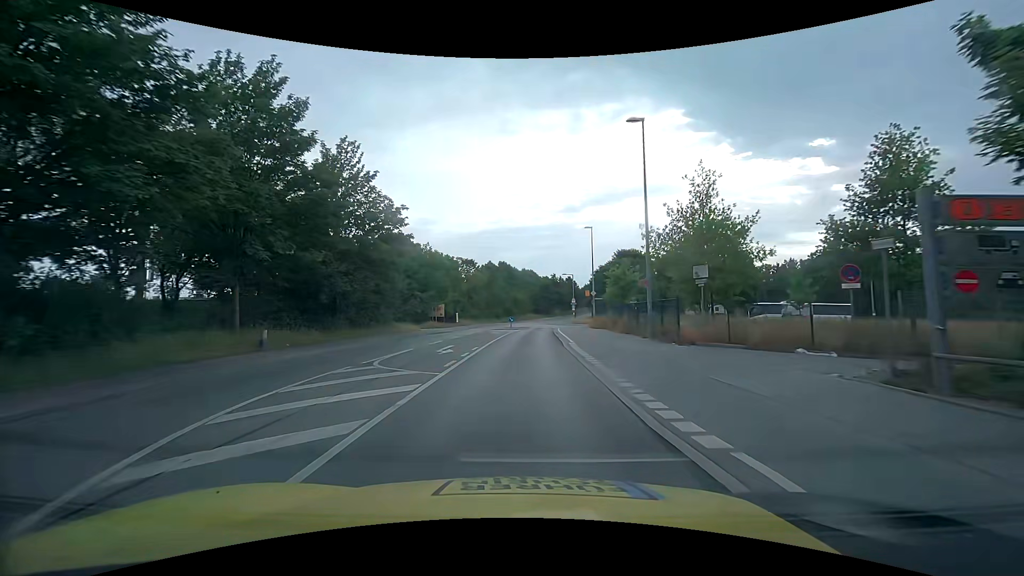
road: tertiary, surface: asphalt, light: Day
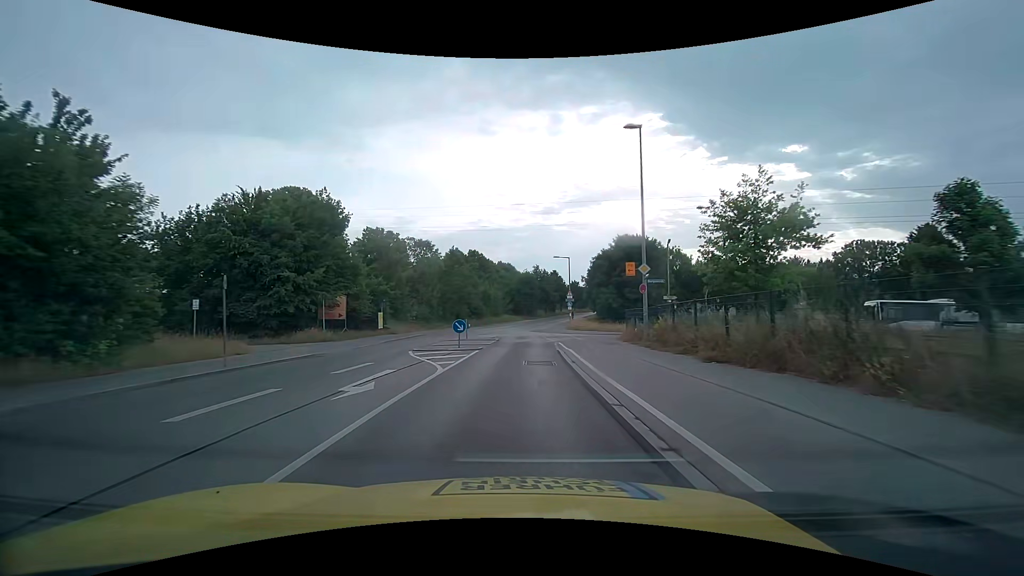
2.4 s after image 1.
(+0.5, +28.3) m; +2°
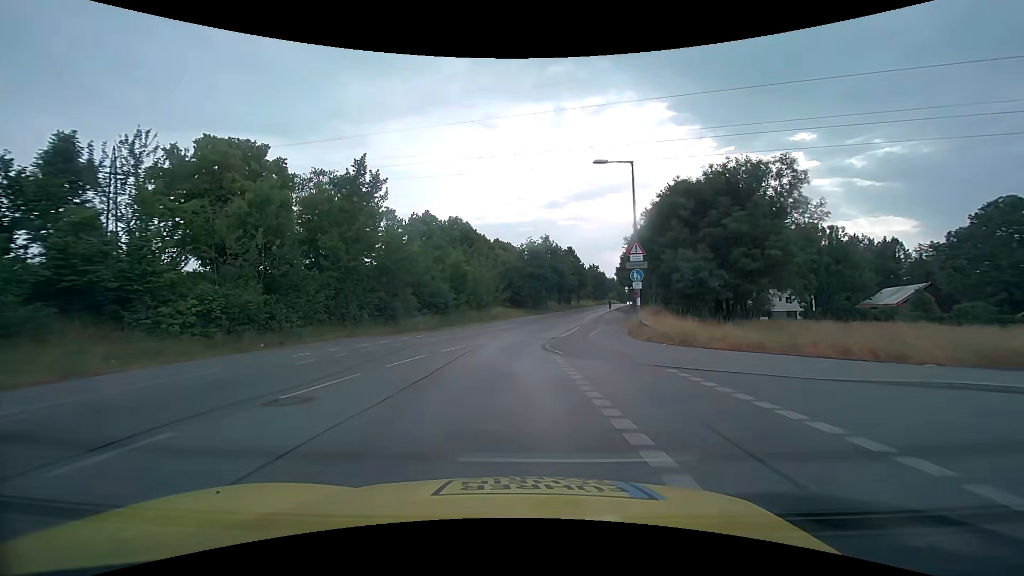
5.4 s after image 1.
(+0.5, +35.4) m; -1°
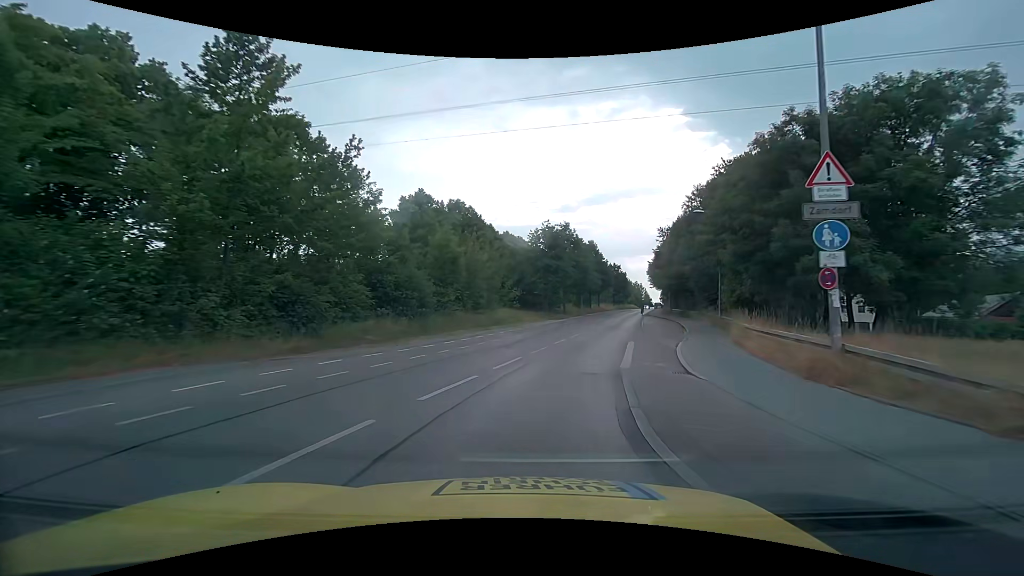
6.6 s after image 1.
(-0.4, +13.9) m; -1°
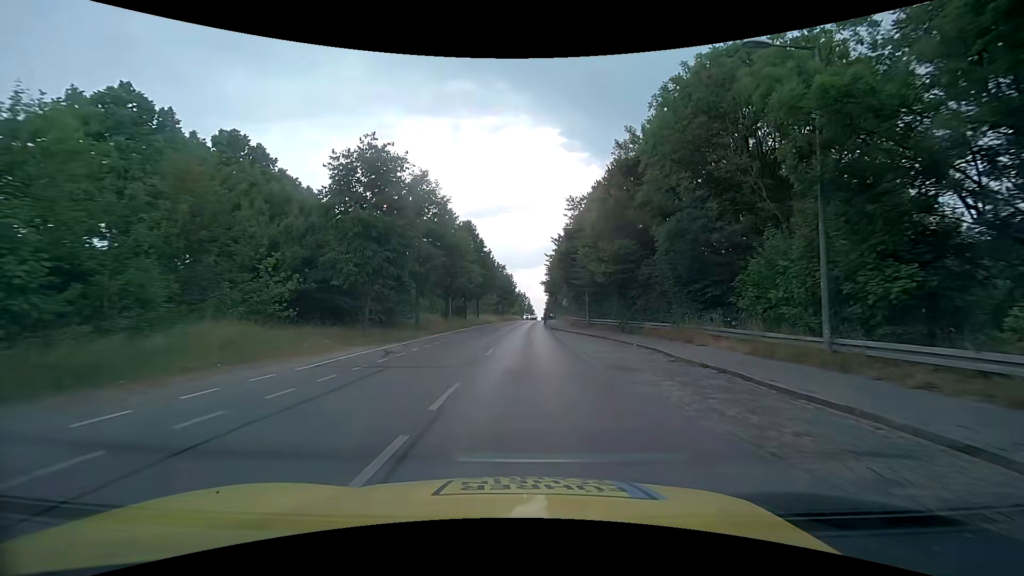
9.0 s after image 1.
(+3.7, +26.6) m; +14°
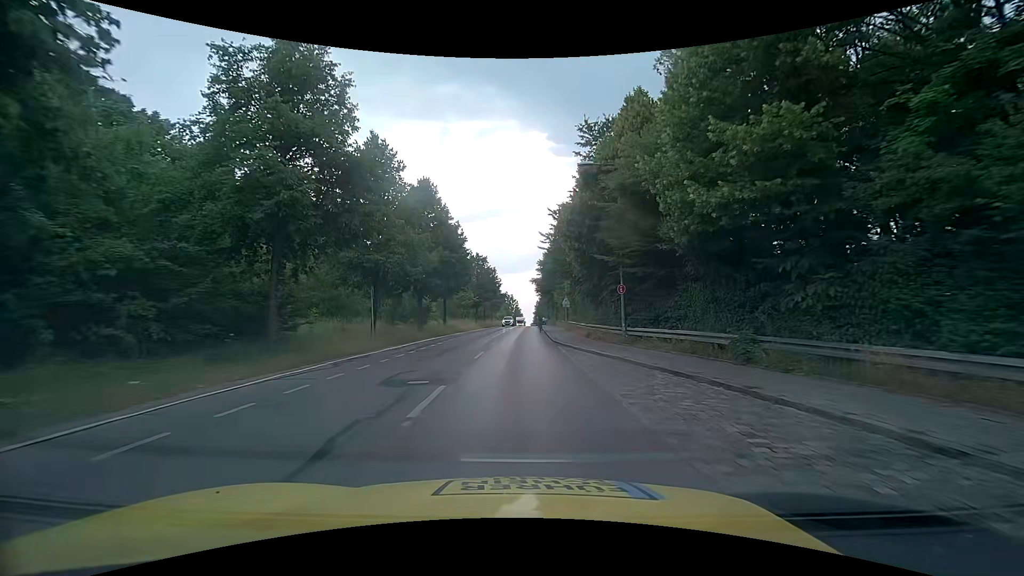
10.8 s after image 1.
(+0.1, +18.9) m; +2°
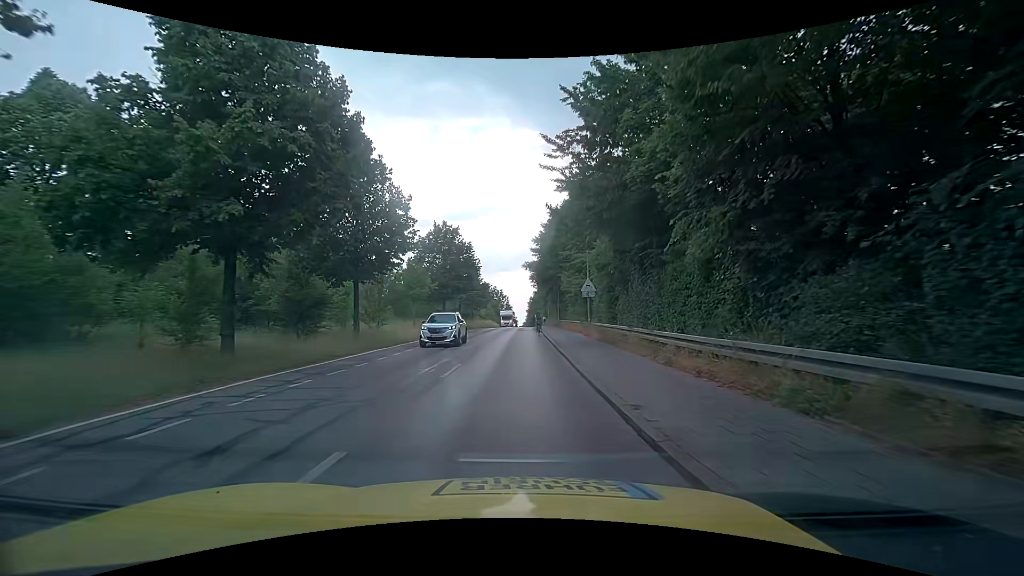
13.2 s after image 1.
(+0.1, +23.2) m; +1°
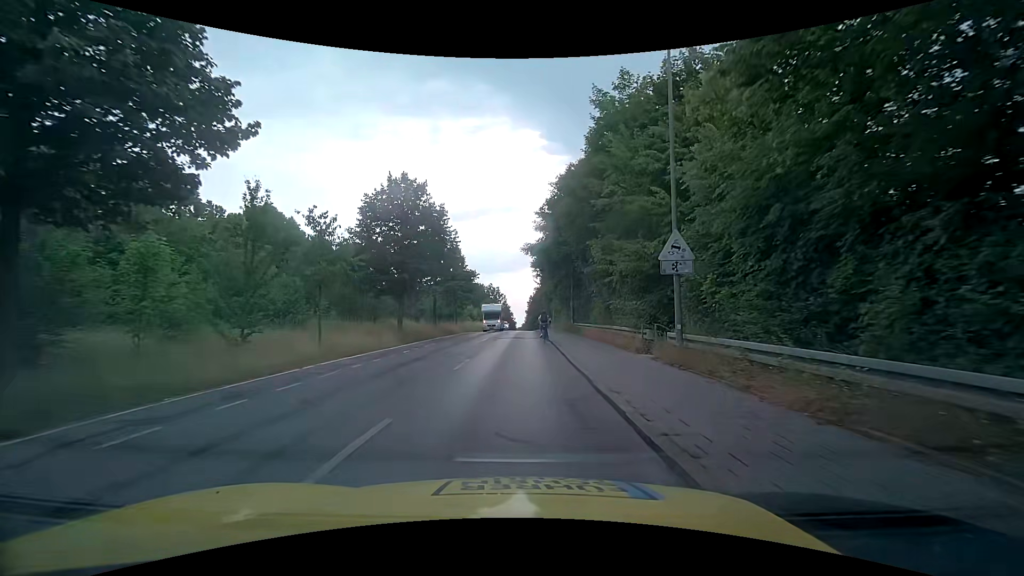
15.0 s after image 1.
(-0.1, +16.5) m; 0°
